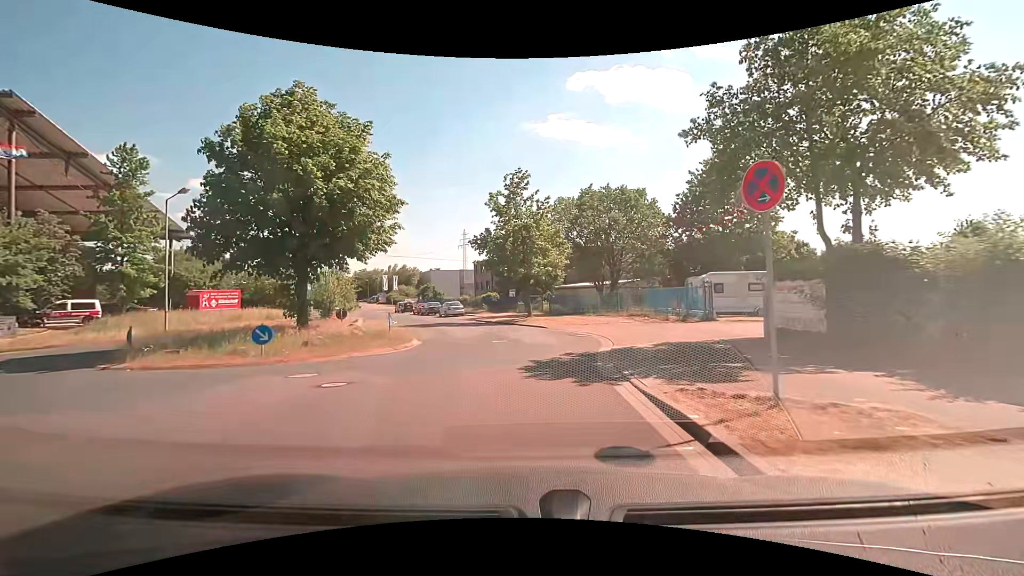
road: residential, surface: asphalt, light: Day
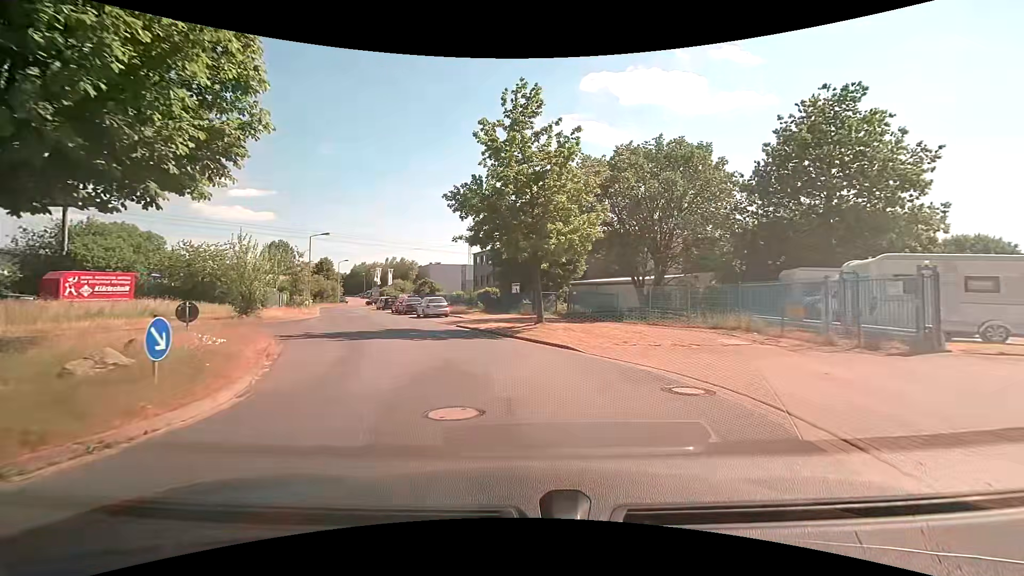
(0.0, +13.0) m; 0°
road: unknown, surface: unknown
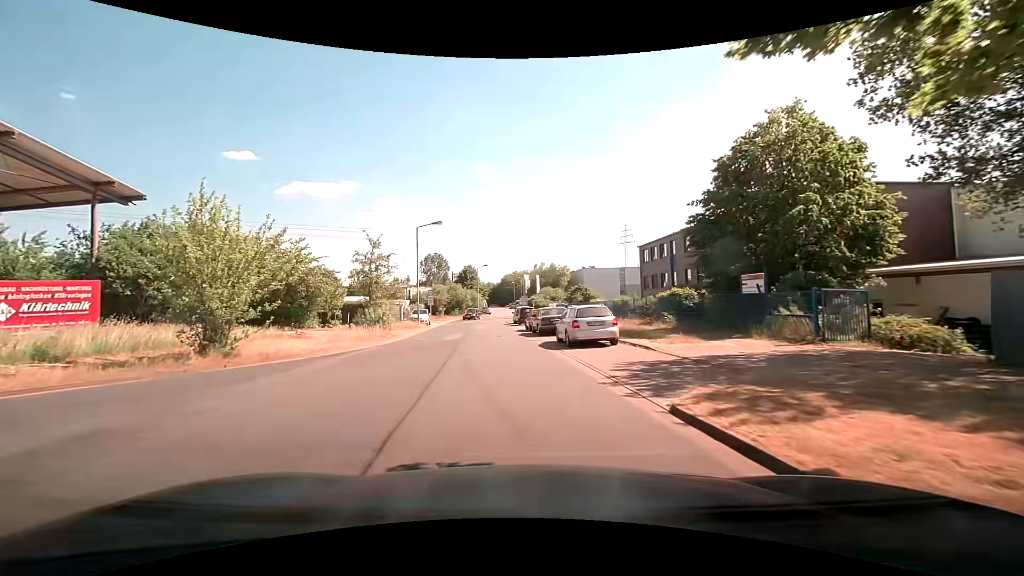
(-2.6, +17.6) m; -18°
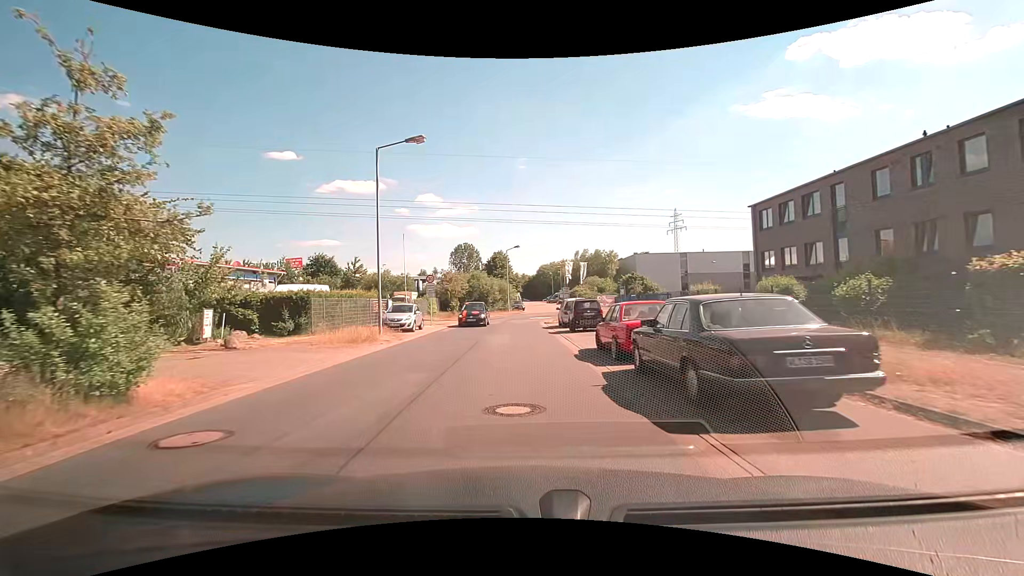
(-0.8, +18.7) m; -4°
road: residential
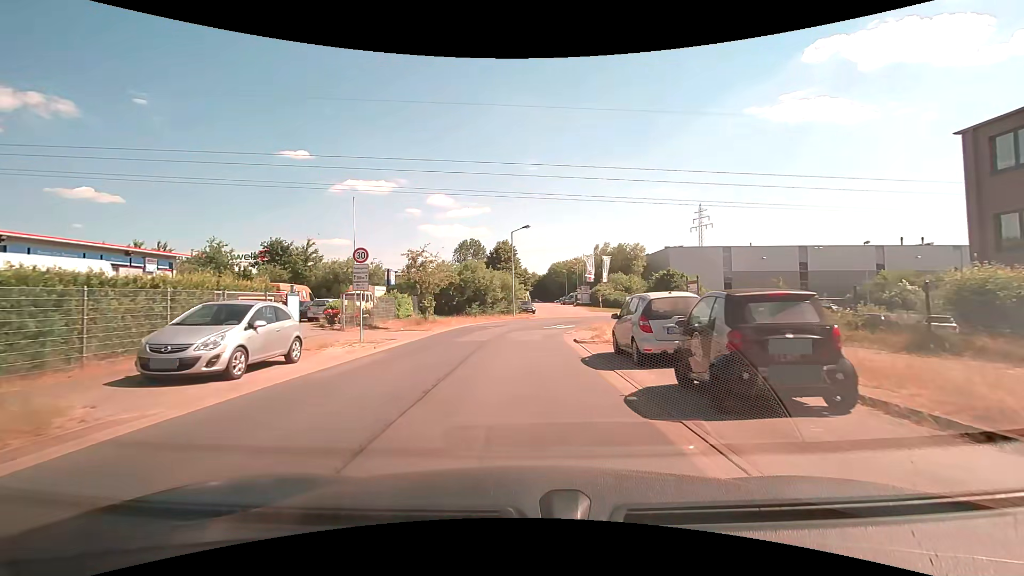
(-0.2, +16.5) m; -1°
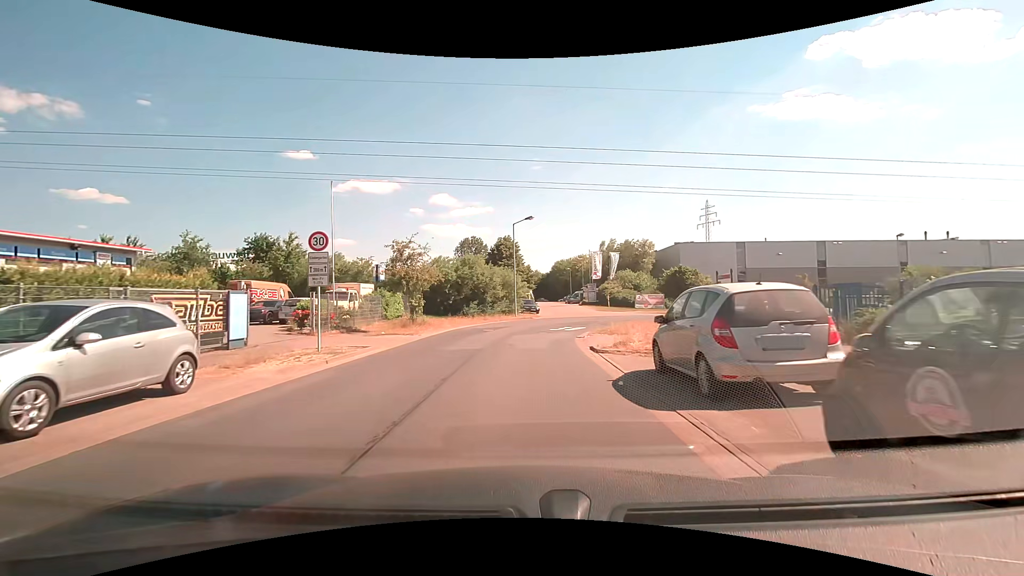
(0.0, +4.1) m; -1°
